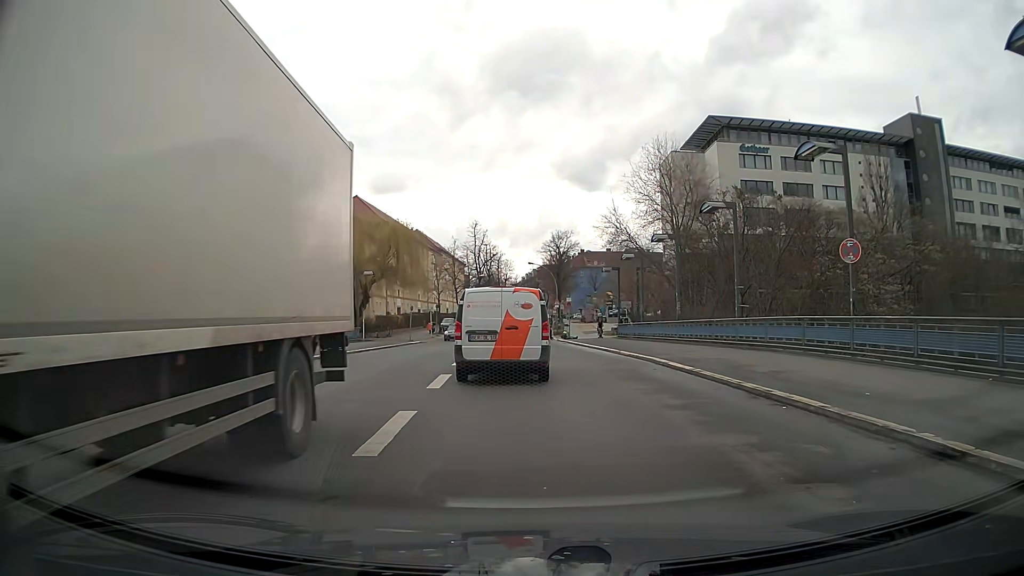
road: secondary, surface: asphalt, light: Day
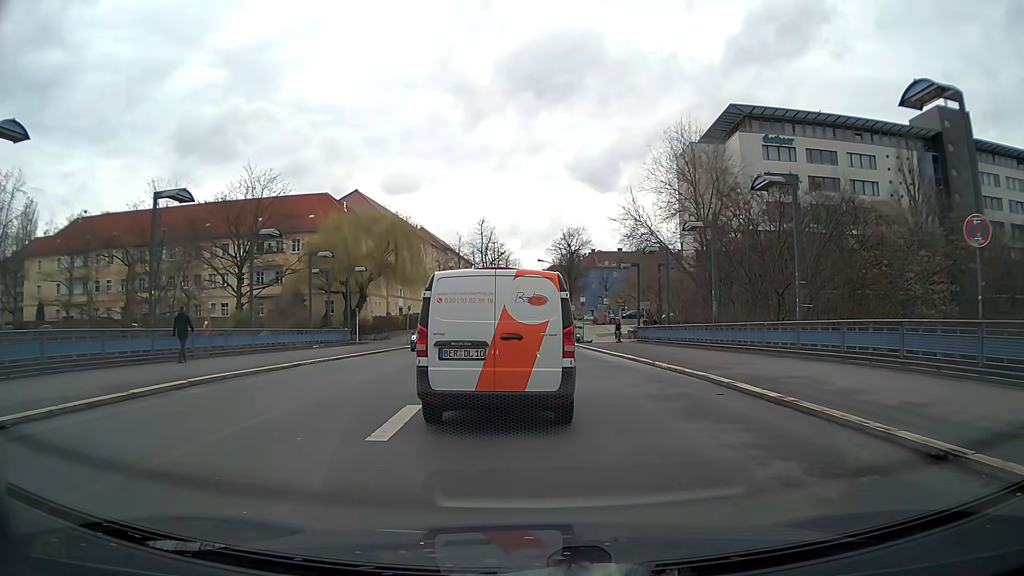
(-0.1, +5.2) m; -1°
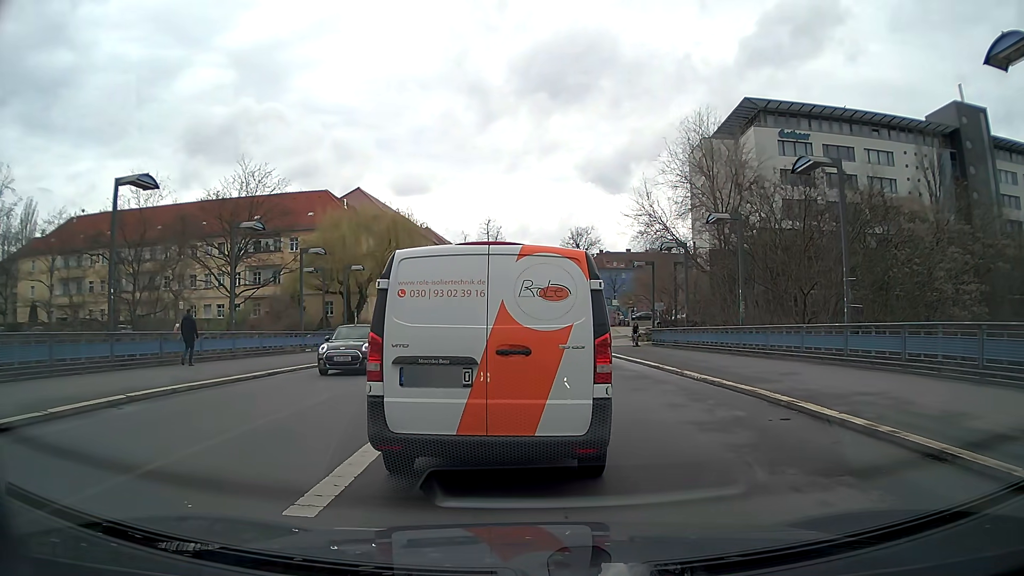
(0.0, +2.6) m; +1°
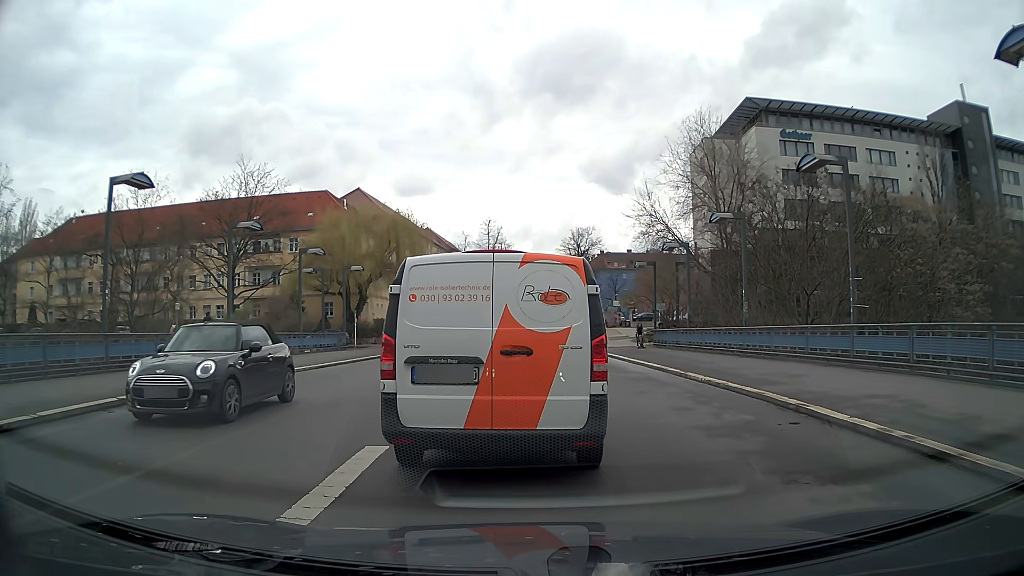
(0.0, +0.3) m; 0°
